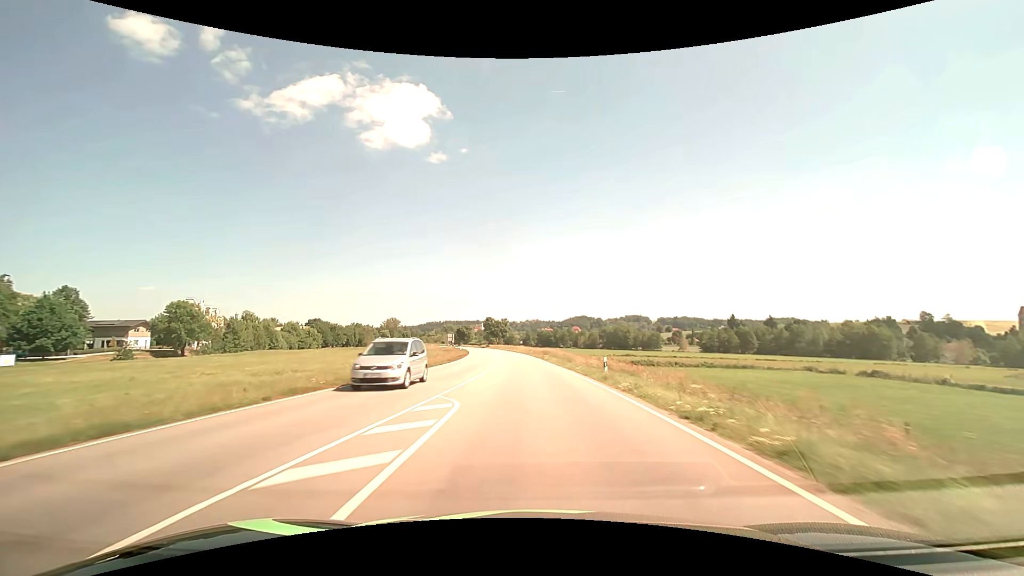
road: secondary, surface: asphalt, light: Day
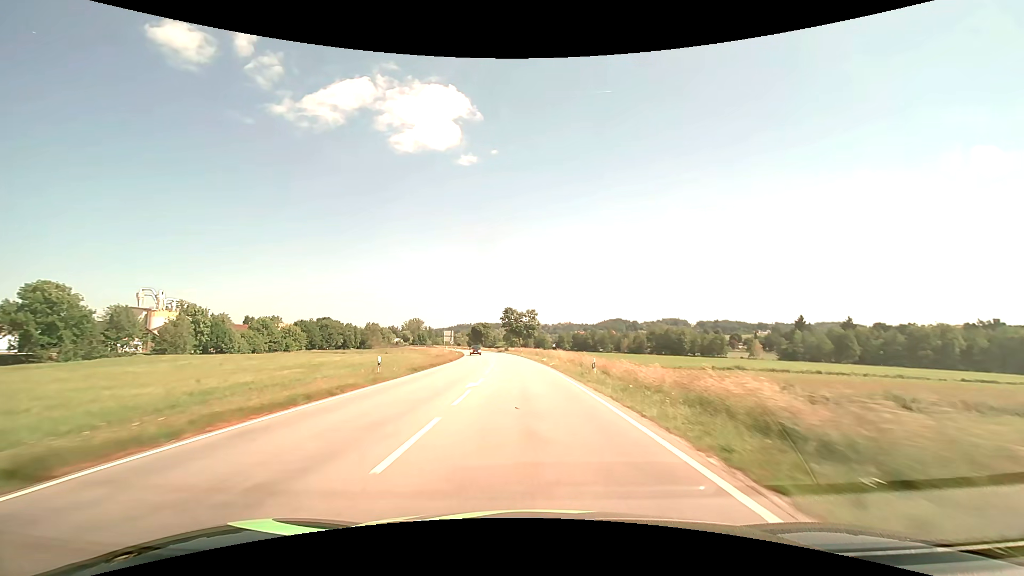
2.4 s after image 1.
(-1.4, +47.8) m; -4°
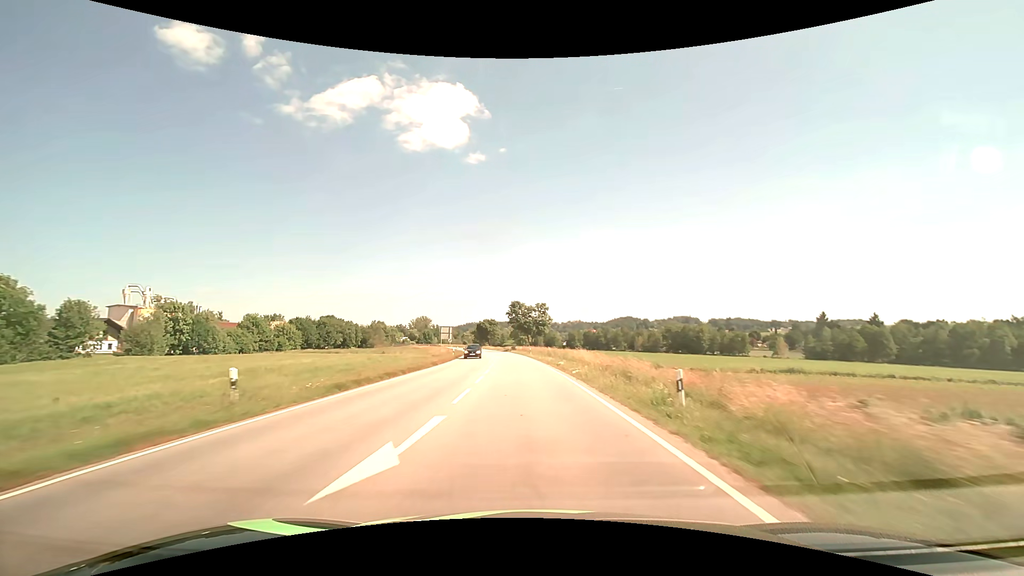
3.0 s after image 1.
(-0.1, +12.0) m; -1°
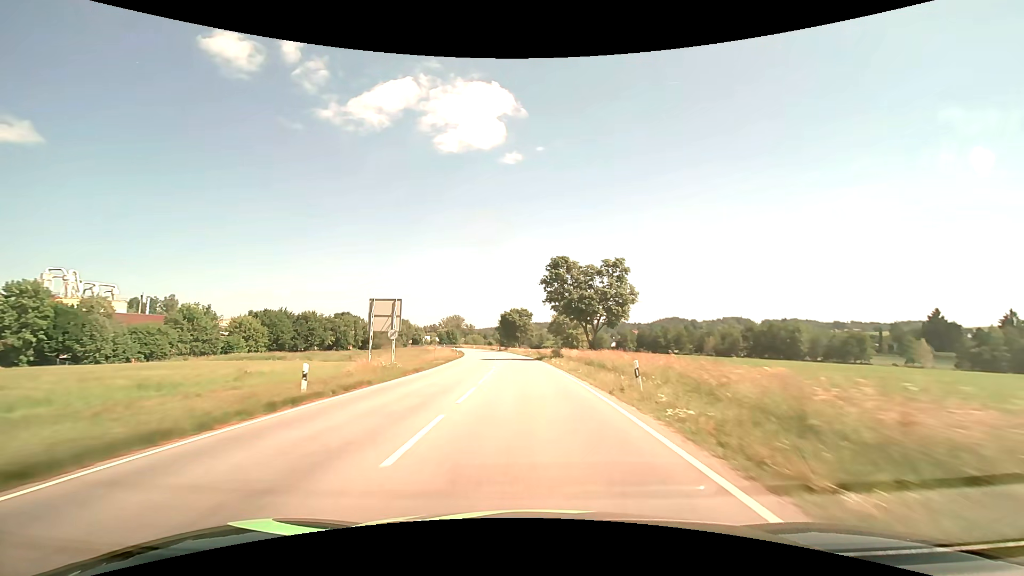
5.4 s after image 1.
(-1.9, +48.2) m; -5°
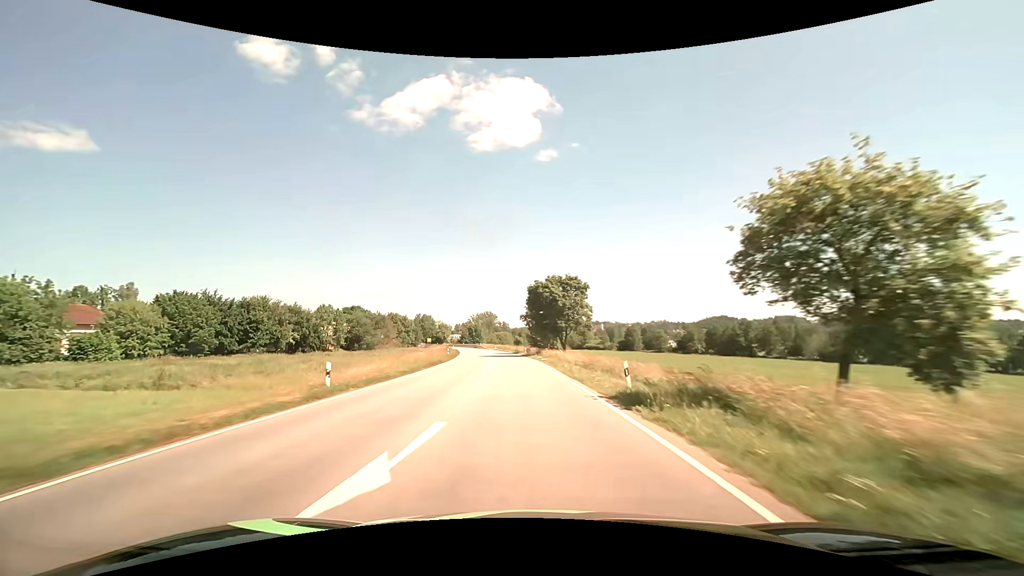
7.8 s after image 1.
(-1.8, +49.1) m; -4°
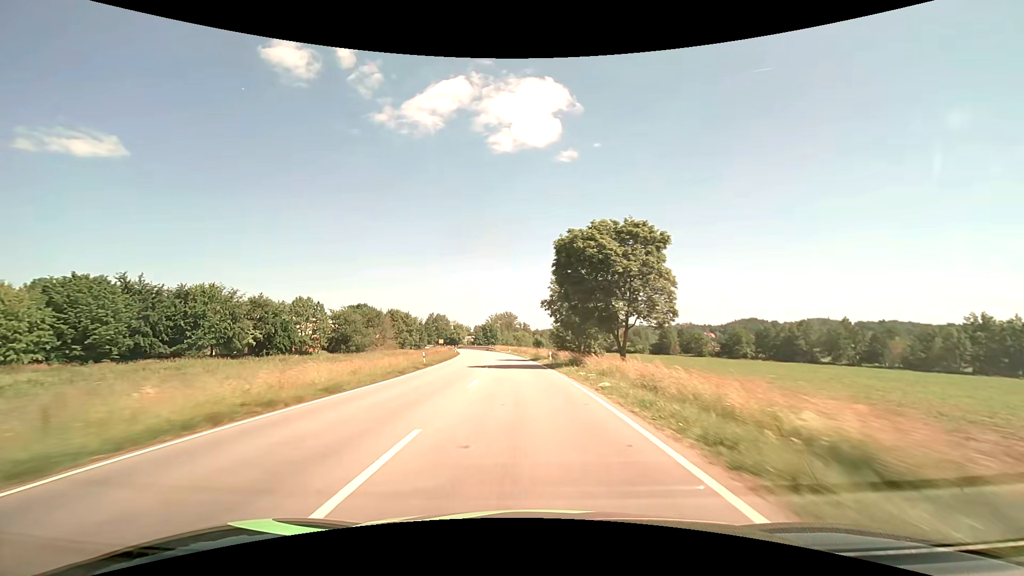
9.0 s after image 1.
(-0.5, +25.1) m; -3°
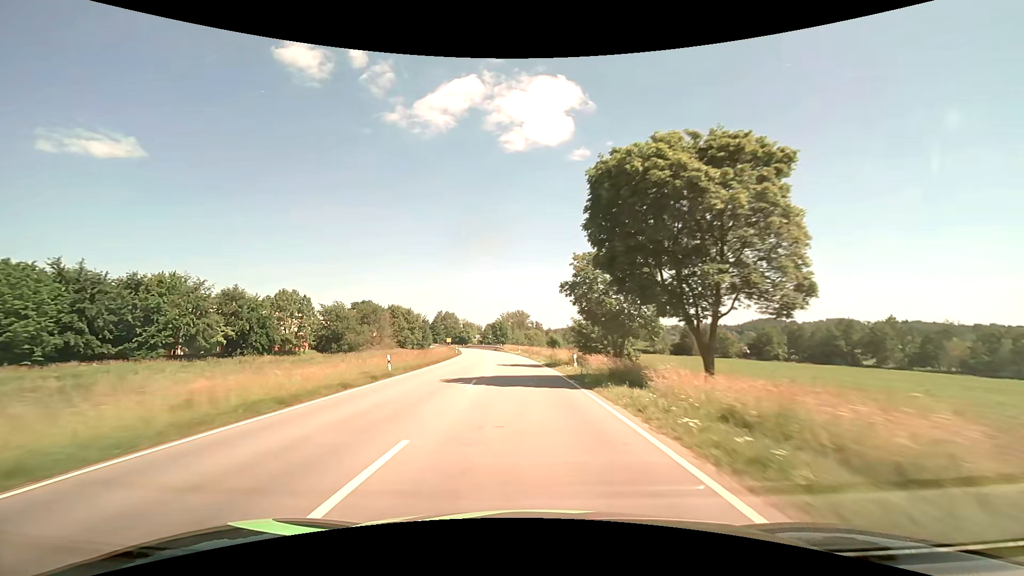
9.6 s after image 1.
(-0.1, +12.7) m; -1°
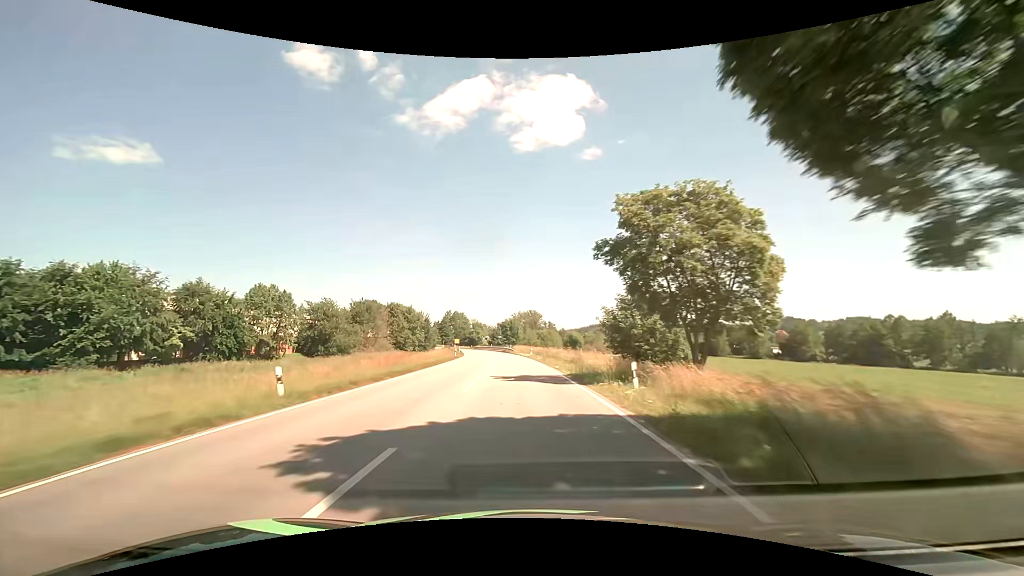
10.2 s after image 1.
(-0.2, +12.8) m; -1°
(0, +10) (0, +20) (-1, +30) (-1, +40) (-2, +50) (-3, +60) (-4, +70) (-5, +80) (-7, +90) (-8, +100) m
